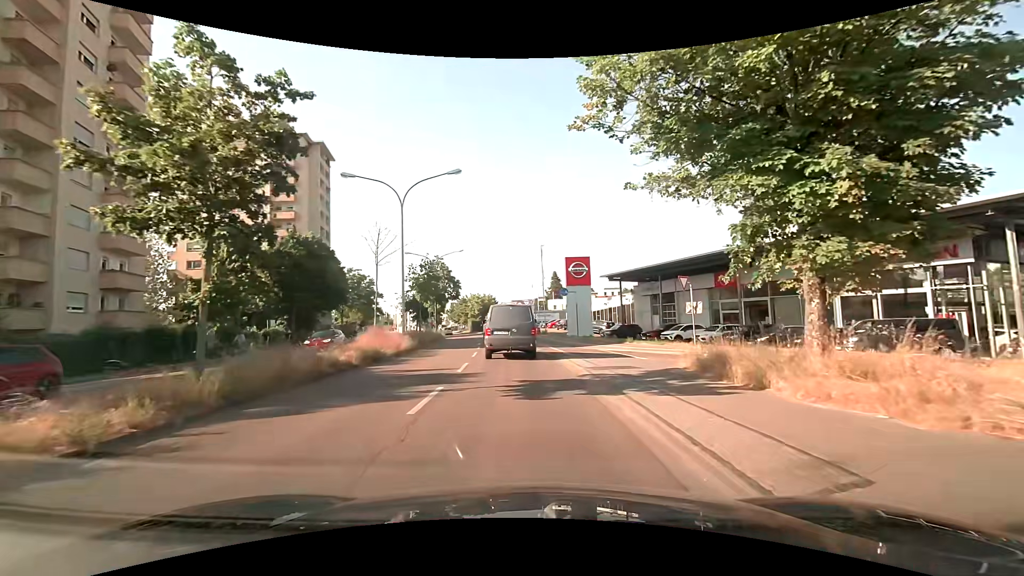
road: secondary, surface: asphalt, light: Day
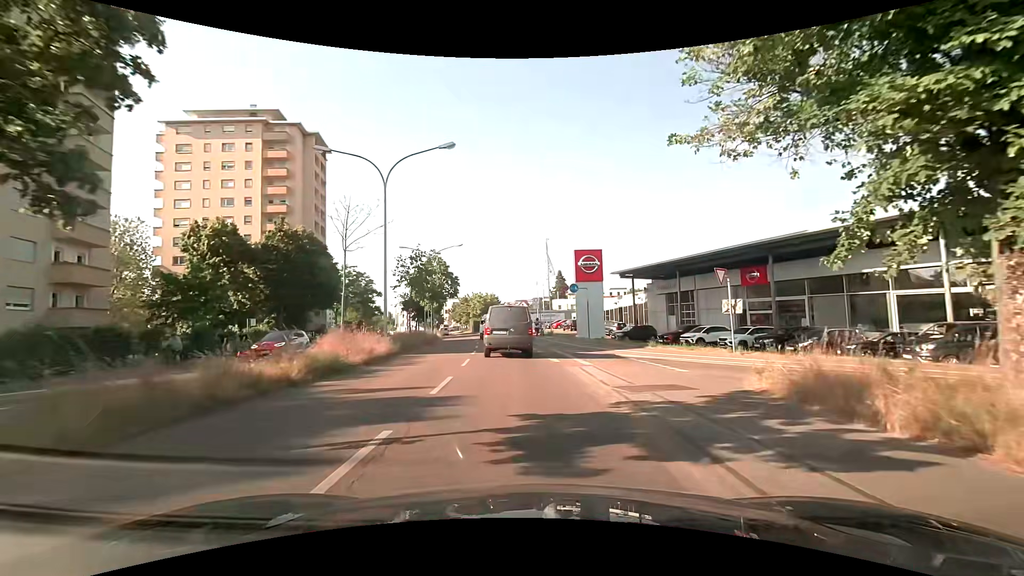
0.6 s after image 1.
(0.0, +4.3) m; +1°
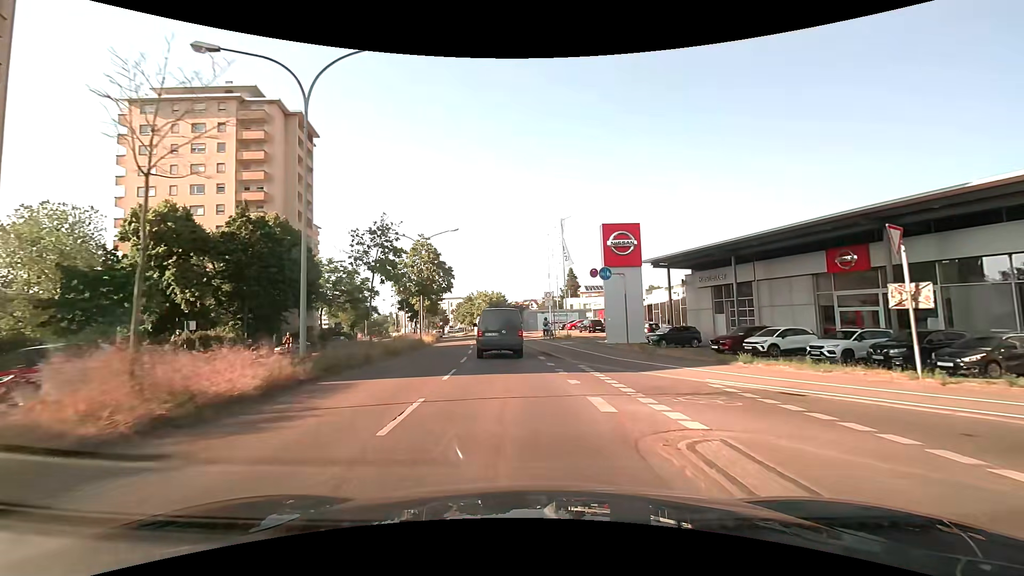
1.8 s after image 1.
(-0.2, +9.5) m; -2°
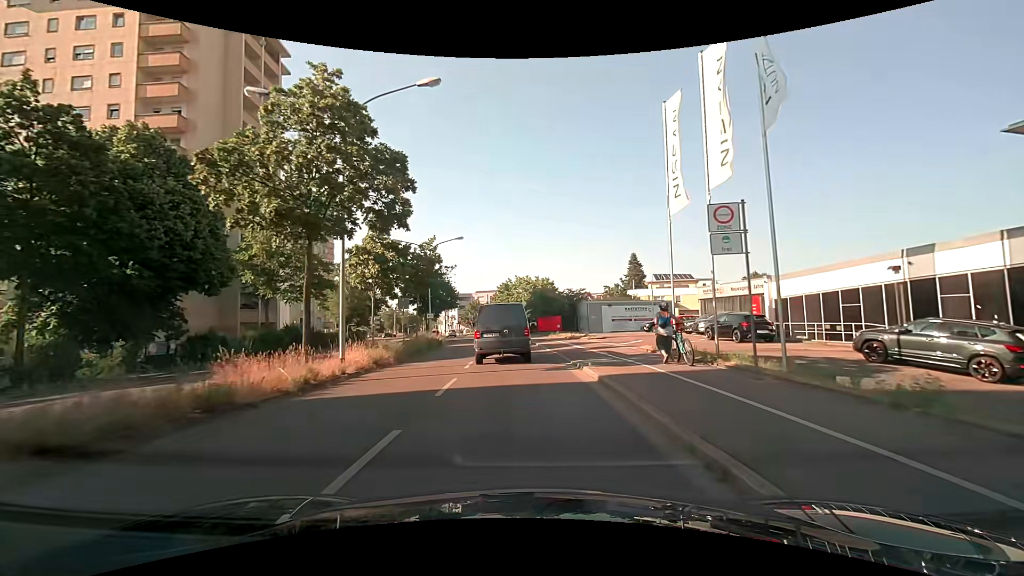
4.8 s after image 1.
(-1.4, +26.9) m; -6°
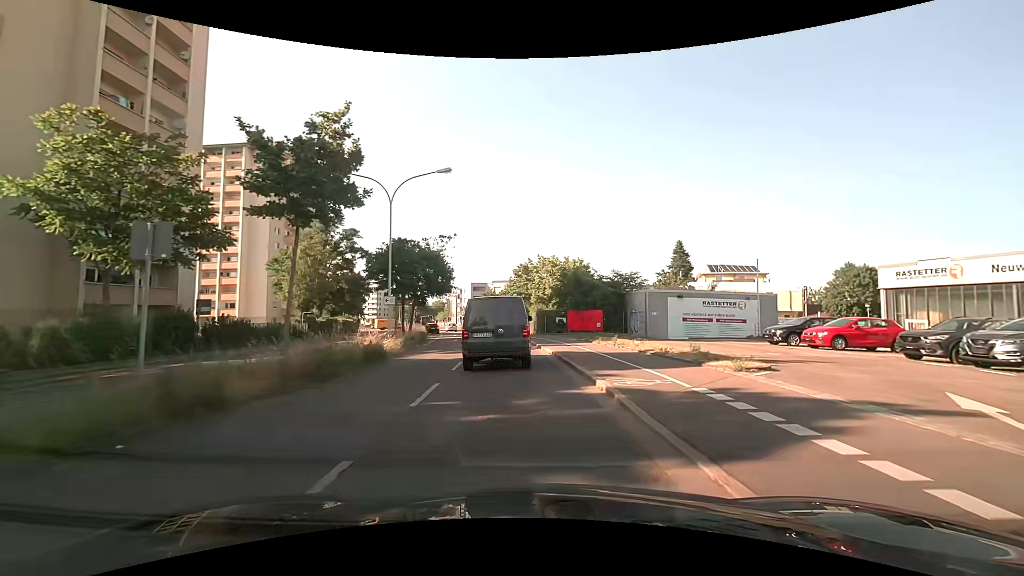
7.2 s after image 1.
(-0.4, +19.4) m; -2°
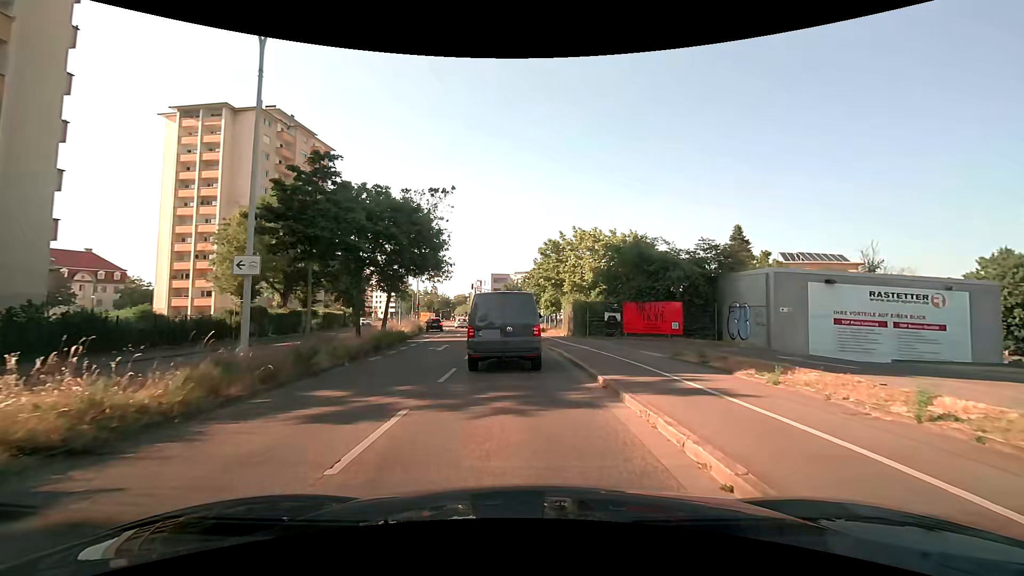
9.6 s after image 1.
(-0.3, +15.5) m; -3°
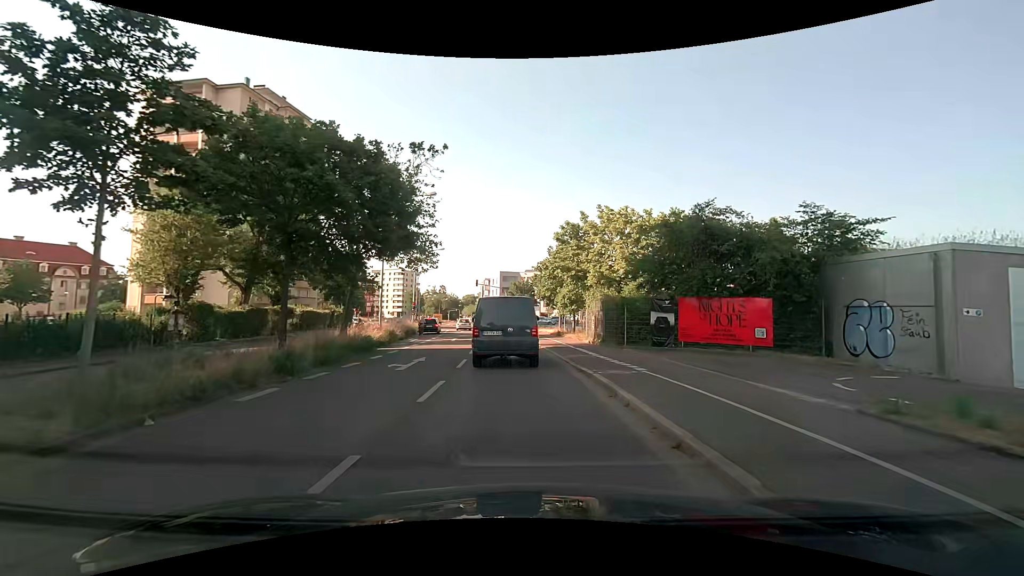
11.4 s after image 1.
(-0.1, +8.4) m; -1°
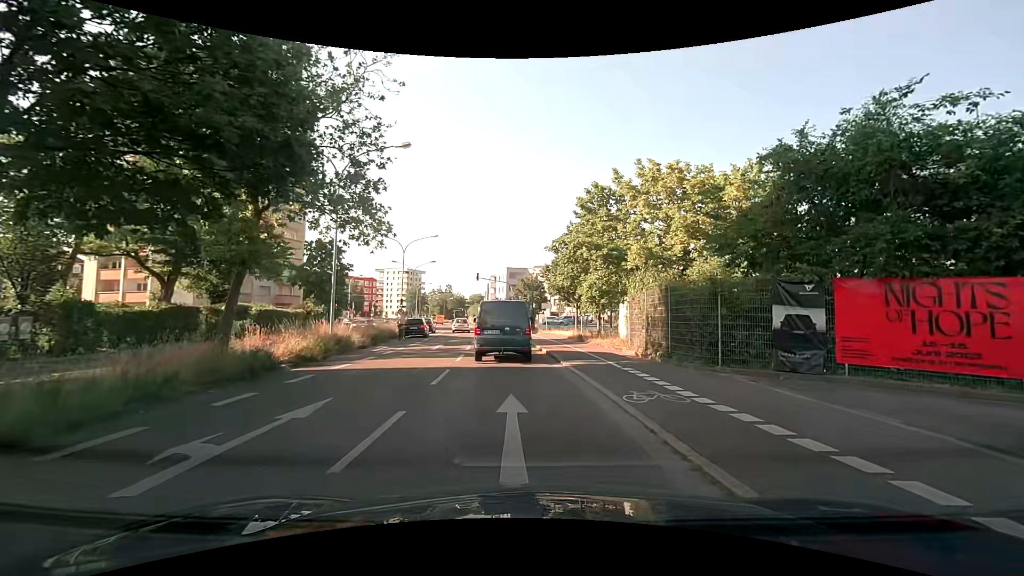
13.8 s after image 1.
(-0.1, +9.5) m; -1°
(0, +10) (-1, +20) (-1, +30) (-2, +40) (-3, +50) (-5, +60) (-7, +70) (-9, +79) (-11, +89) (-13, +99) m
